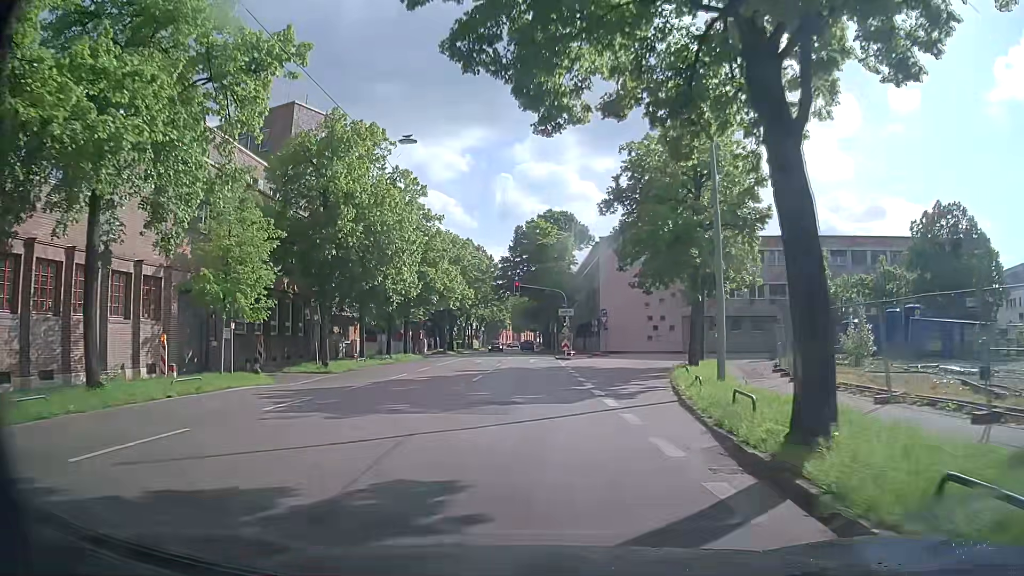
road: secondary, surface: asphalt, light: Day
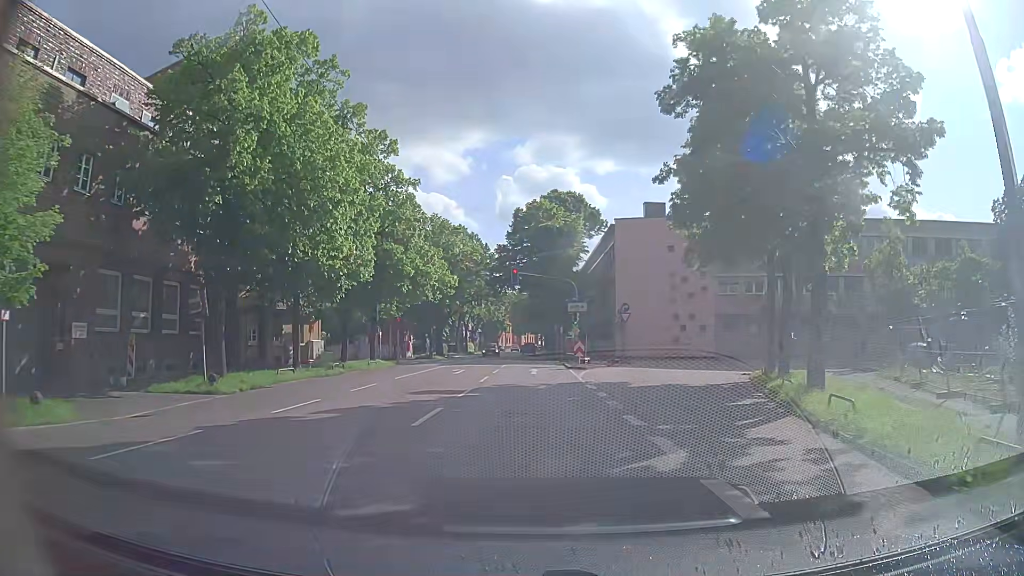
(+0.2, +11.9) m; +1°
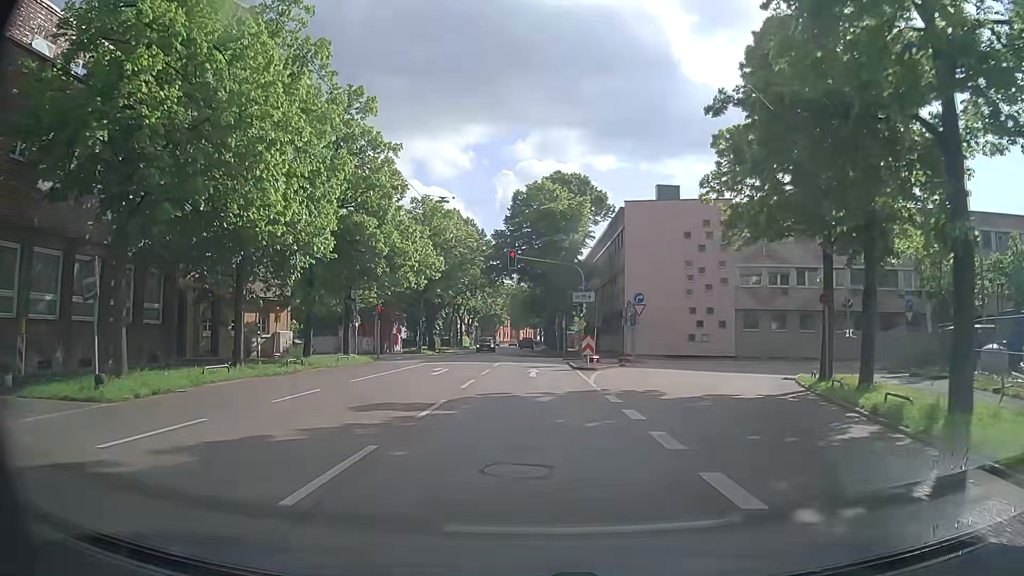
(0.0, +5.9) m; 0°
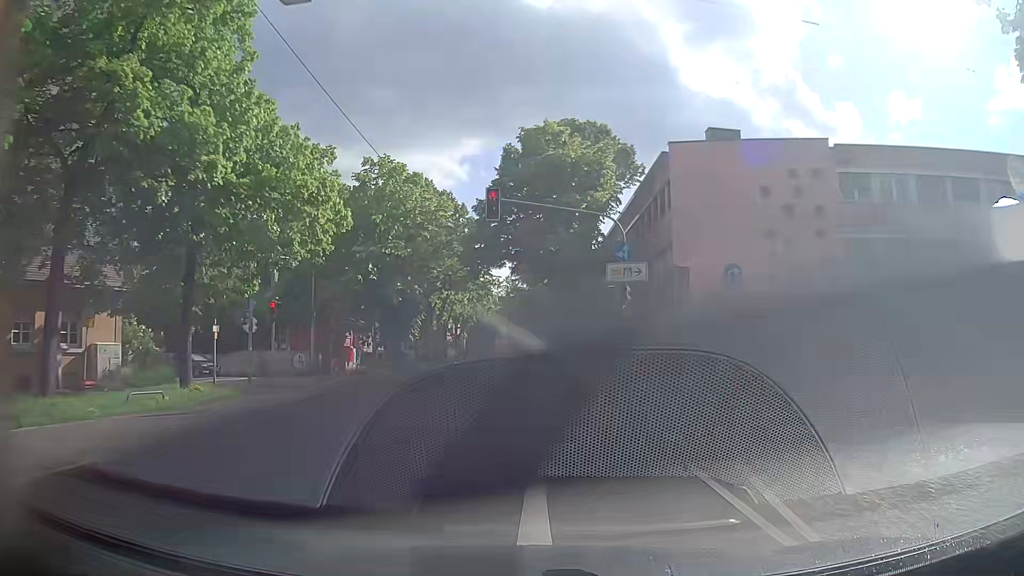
(+0.2, +18.2) m; +1°
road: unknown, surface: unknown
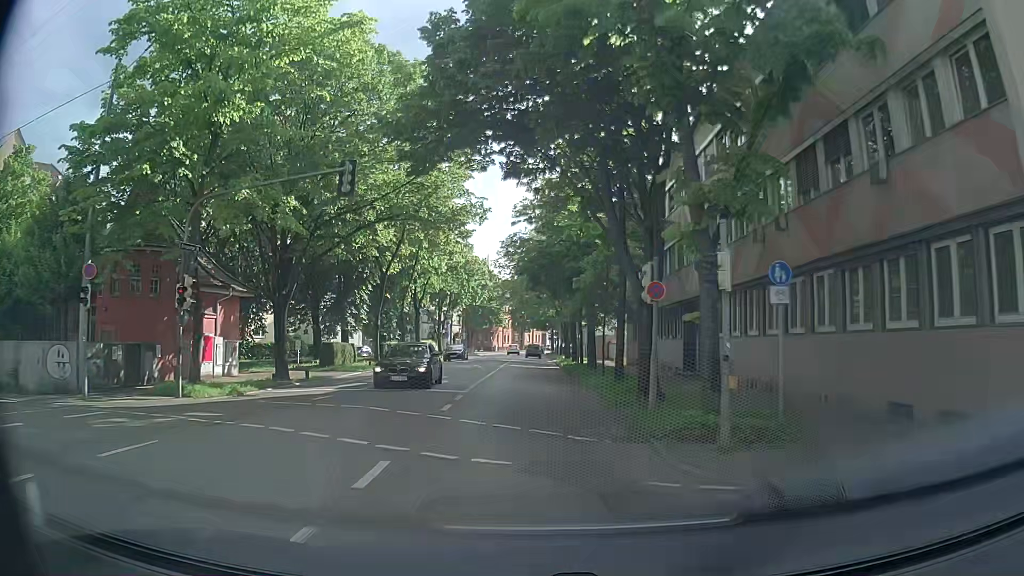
(-0.4, +25.4) m; -1°
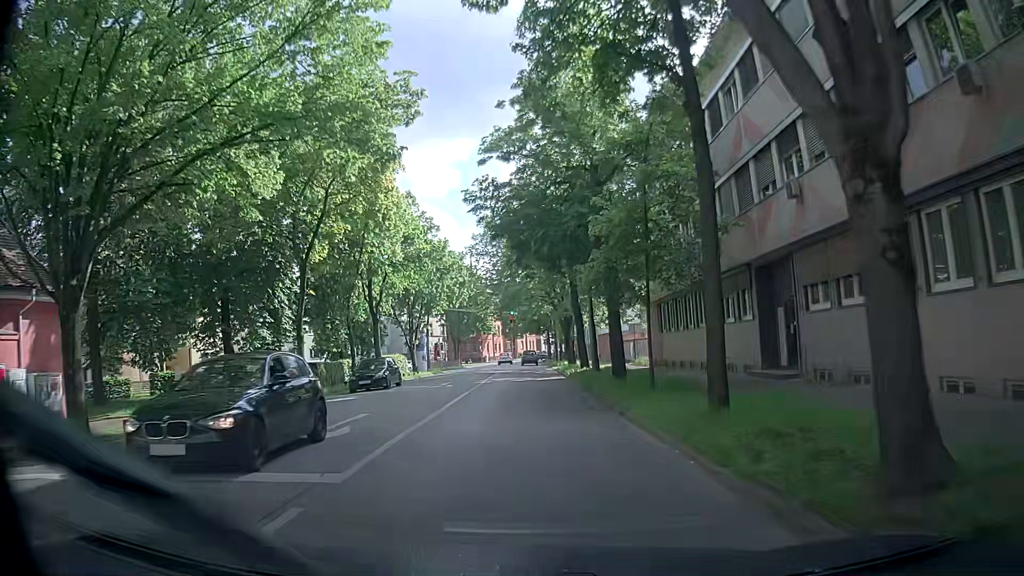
(+0.1, +13.2) m; 0°
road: secondary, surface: asphalt
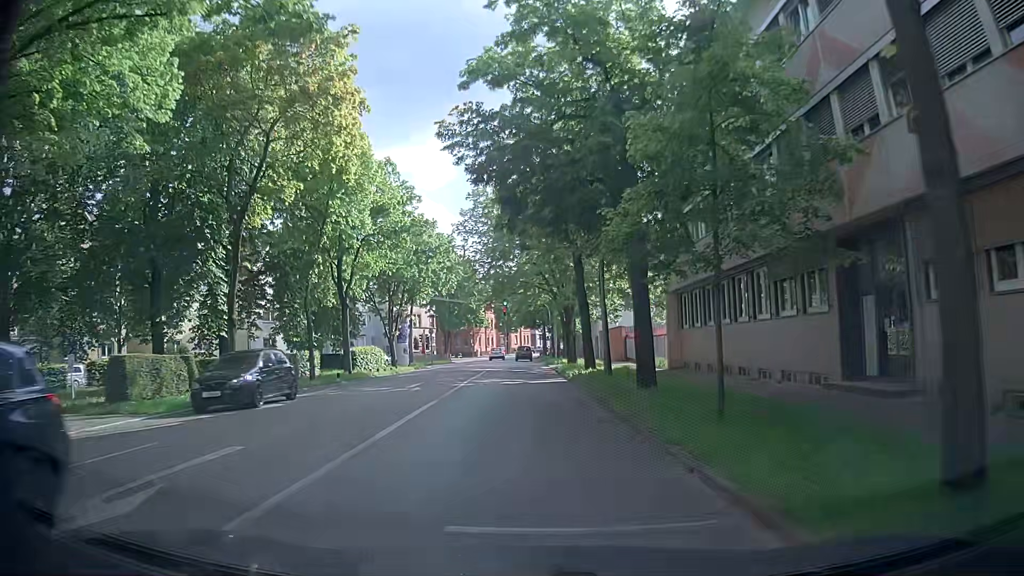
(+0.1, +6.6) m; 0°
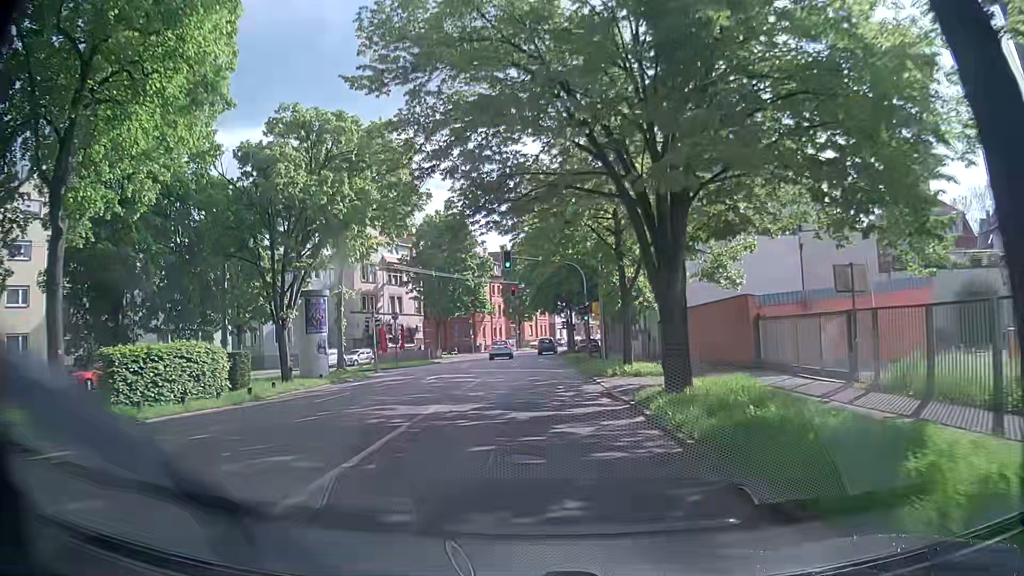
(+0.4, +26.5) m; +1°
(0, +10) (0, +20) (0, +30) (0, +40) (0, +50) (0, +60) (0, +70) (+2, +80) (+5, +89) (+8, +99) m
